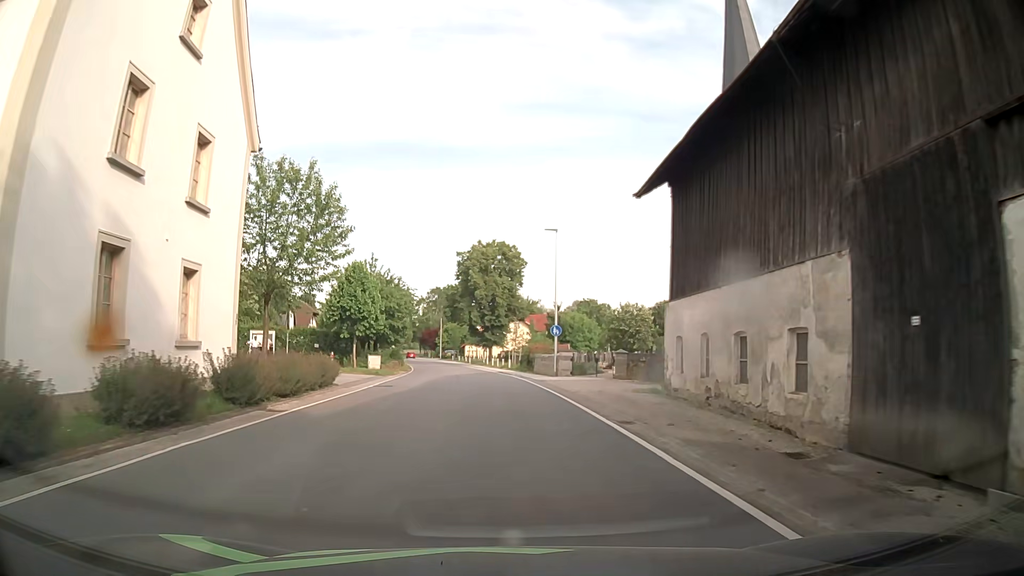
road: secondary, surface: asphalt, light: Day
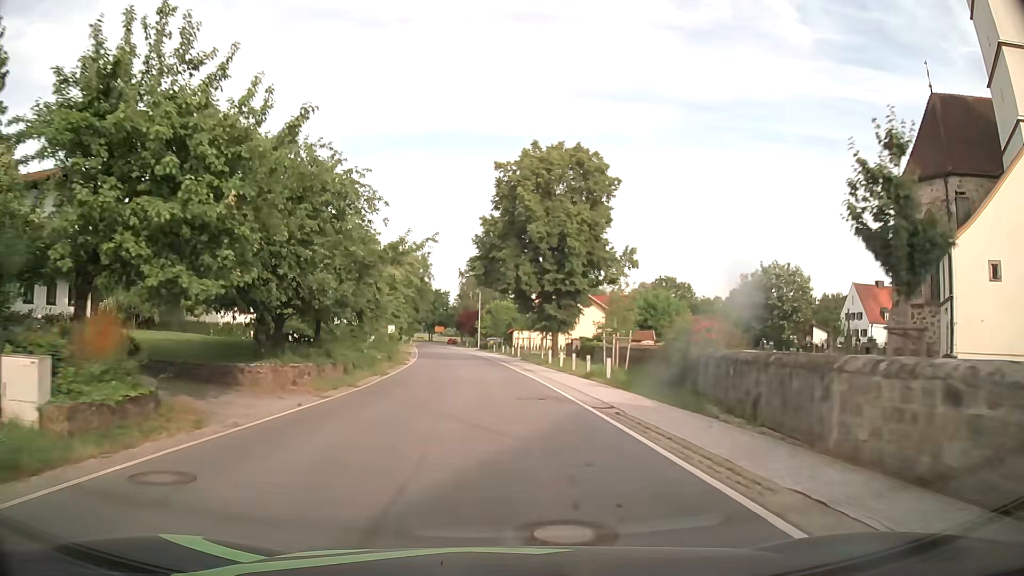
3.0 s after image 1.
(-1.2, +37.0) m; -4°
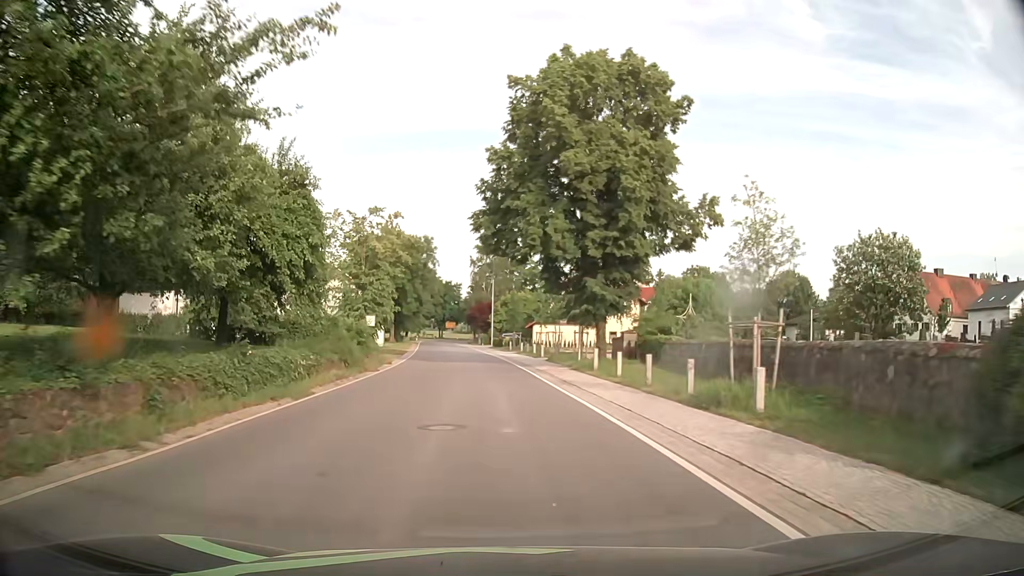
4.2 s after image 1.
(-0.1, +15.2) m; -1°
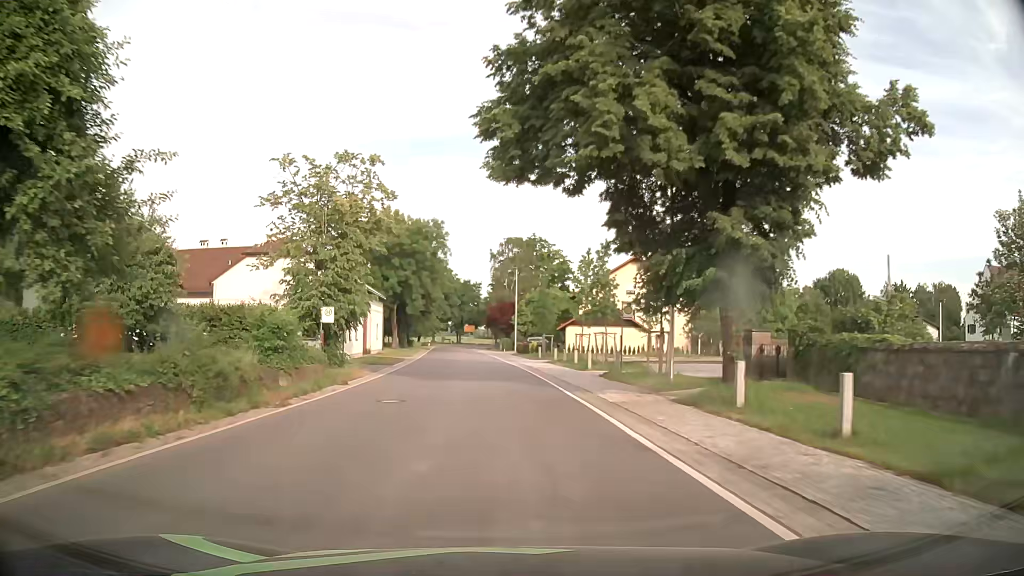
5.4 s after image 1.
(-0.3, +15.3) m; -2°
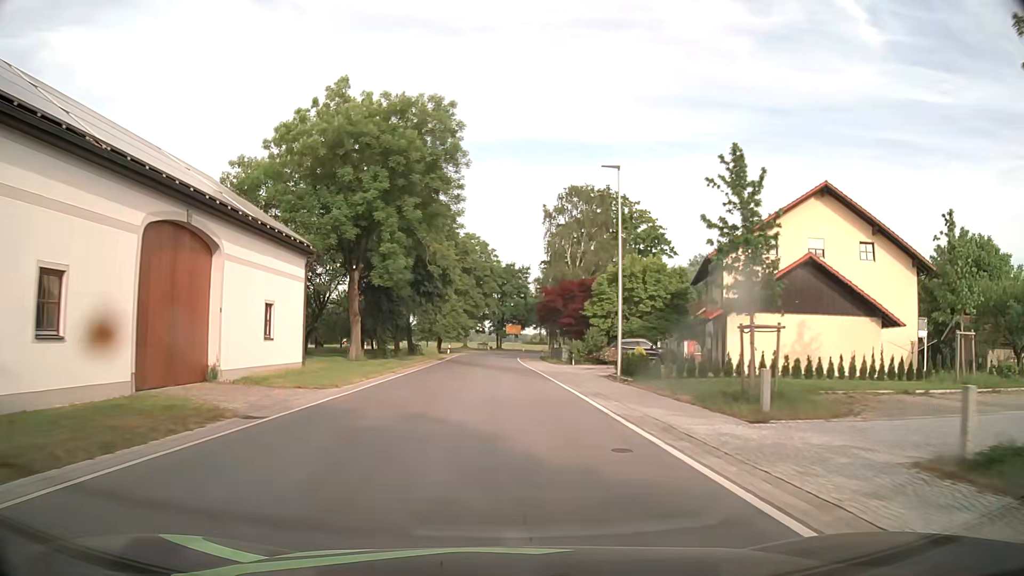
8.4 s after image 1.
(-1.4, +37.9) m; -4°
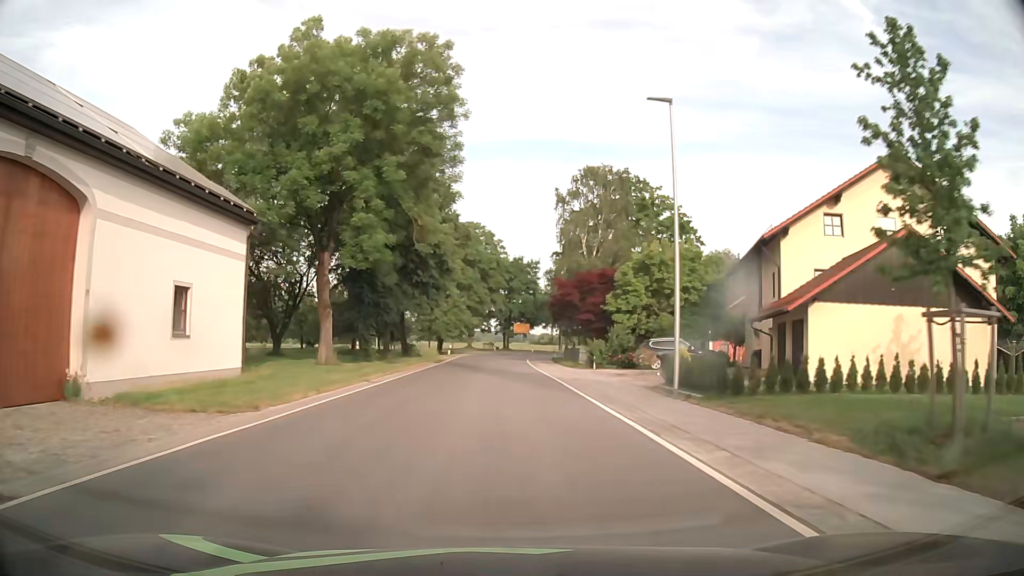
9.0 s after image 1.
(-0.1, +7.6) m; -1°
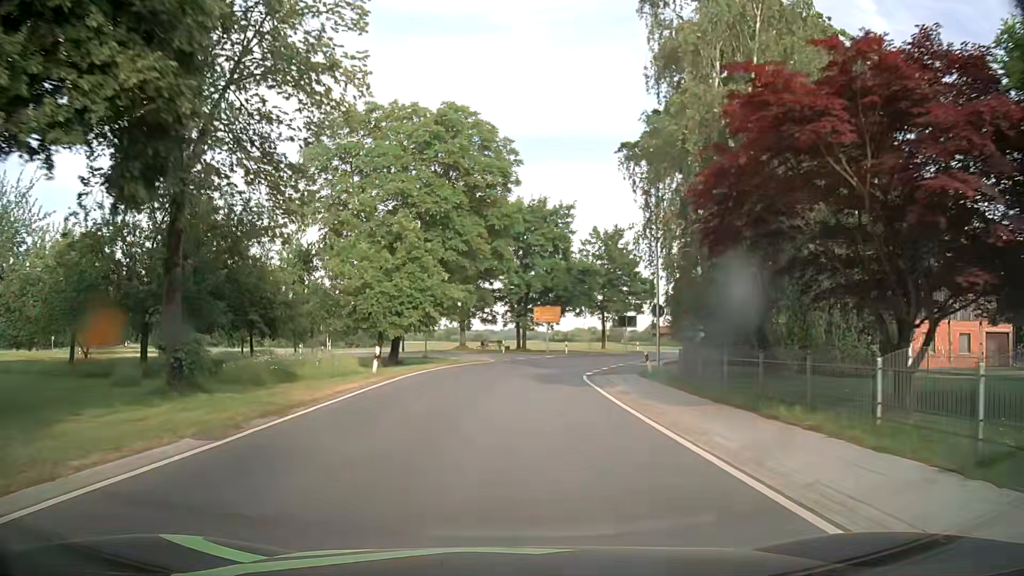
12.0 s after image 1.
(-0.5, +38.0) m; -1°
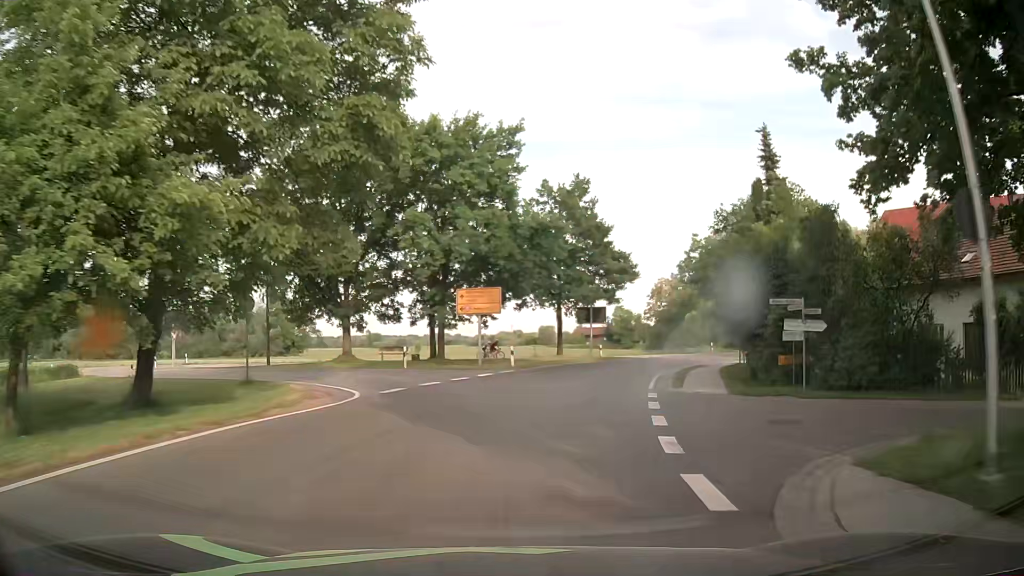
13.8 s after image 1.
(+0.7, +22.8) m; +6°
(+1, +10) (+2, +20) (+5, +30) (+8, +39) (+13, +48) (+18, +56) (+24, +64) (+31, +71) (+39, +77) (+48, +83) m
